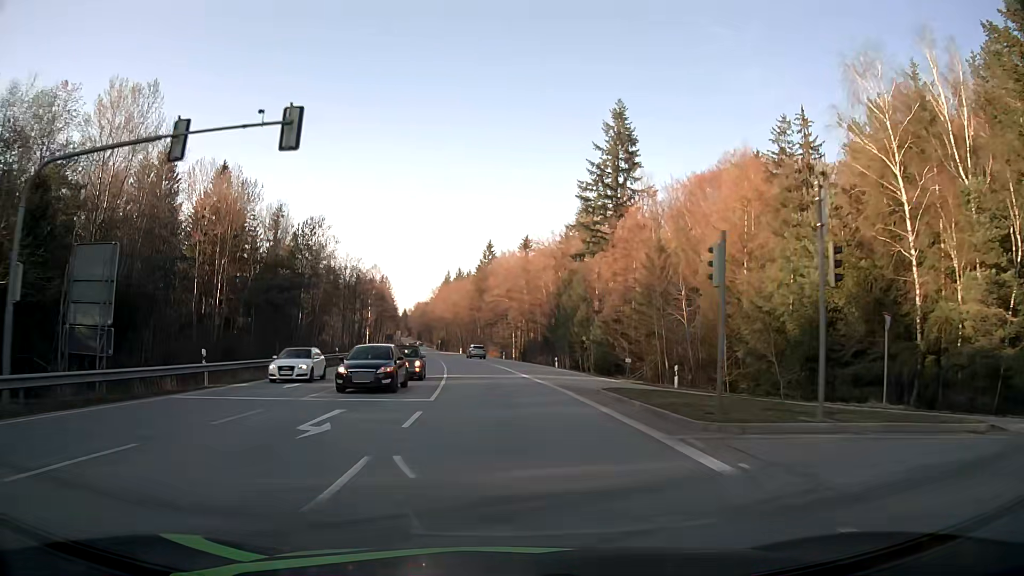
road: secondary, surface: asphalt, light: Day
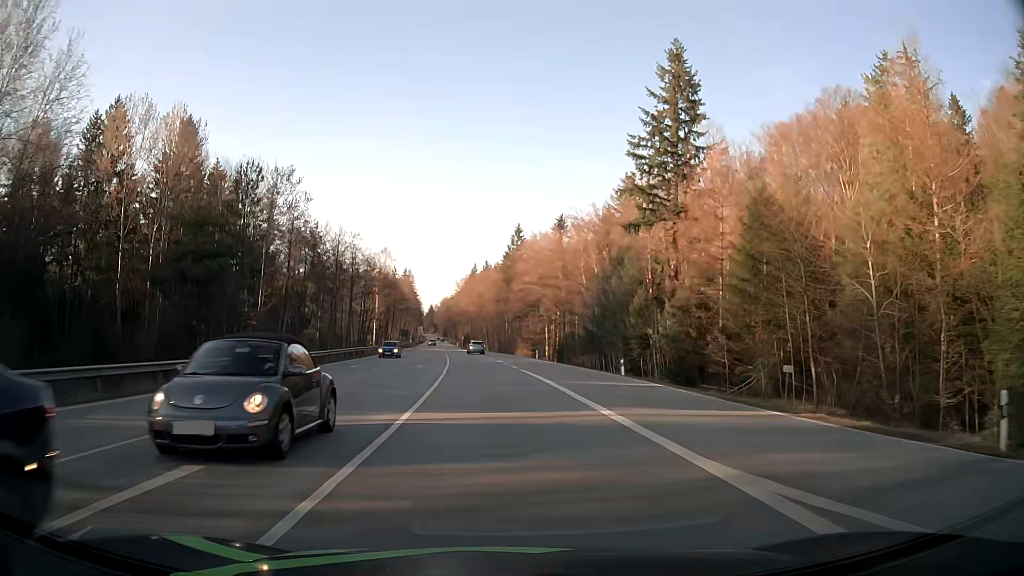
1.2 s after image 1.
(-0.5, +20.5) m; -2°
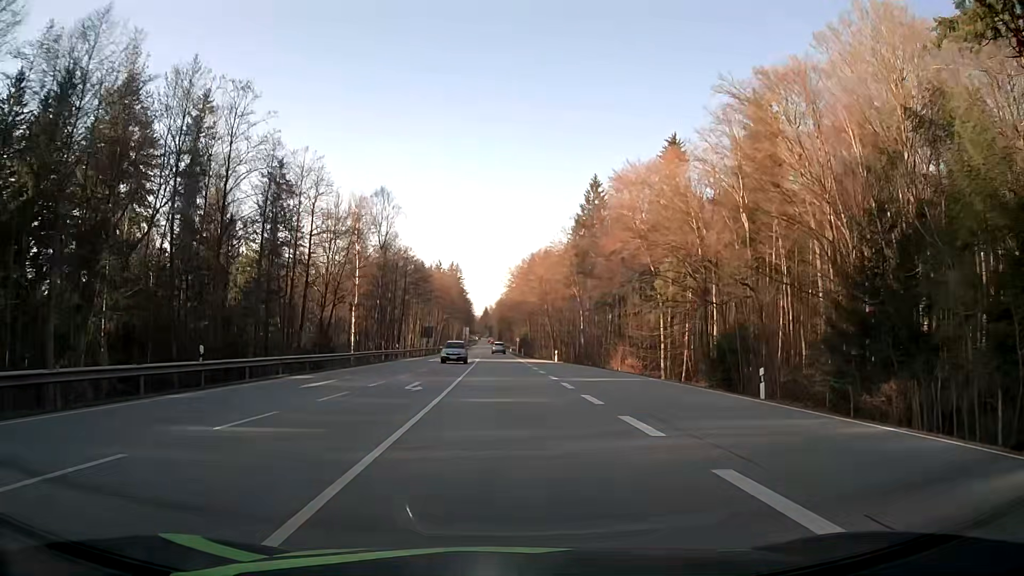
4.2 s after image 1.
(-2.7, +52.4) m; -5°
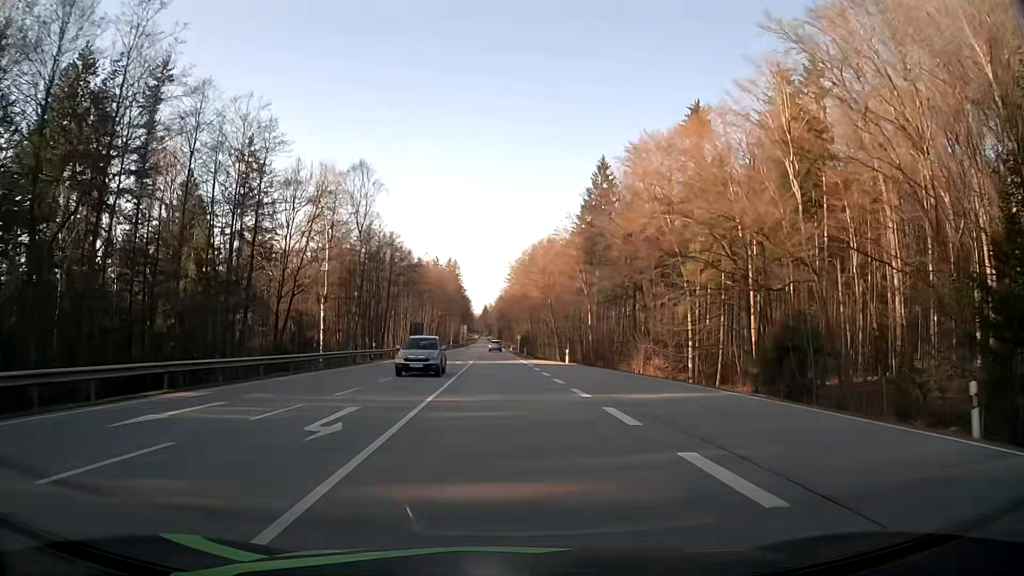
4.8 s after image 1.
(0.0, +10.8) m; 0°
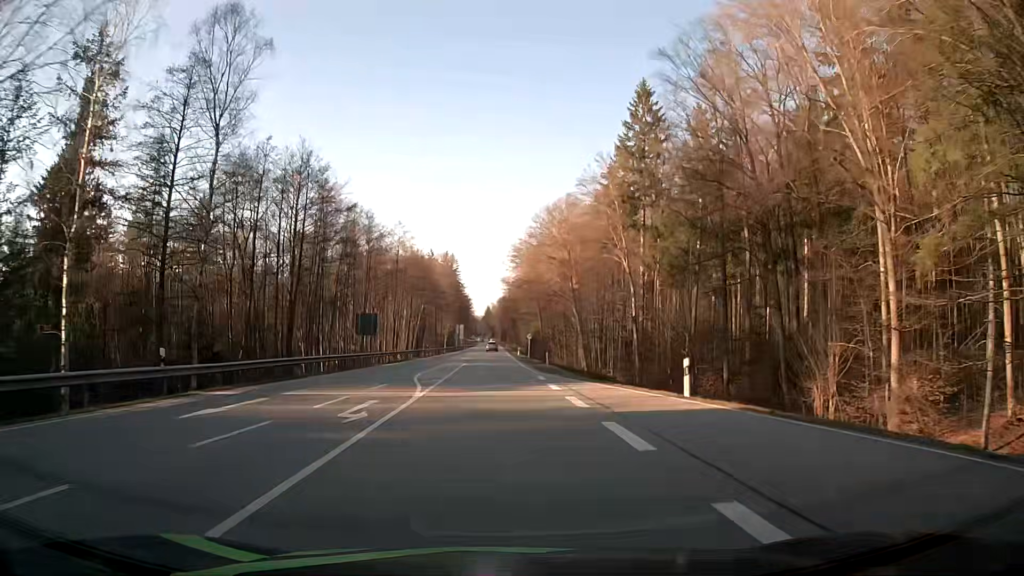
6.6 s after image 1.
(-0.1, +33.0) m; -1°
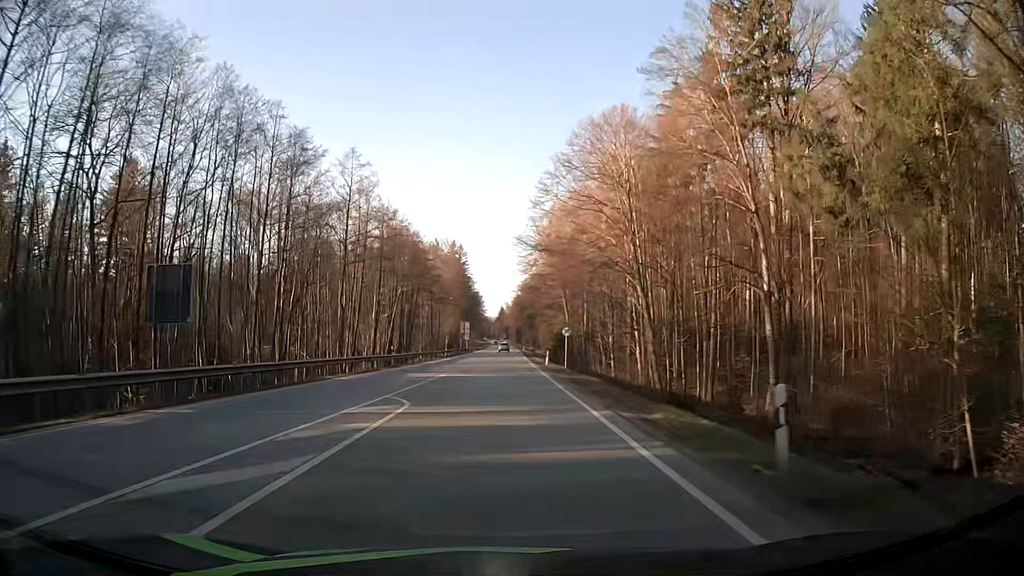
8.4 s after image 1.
(-0.2, +33.6) m; -1°
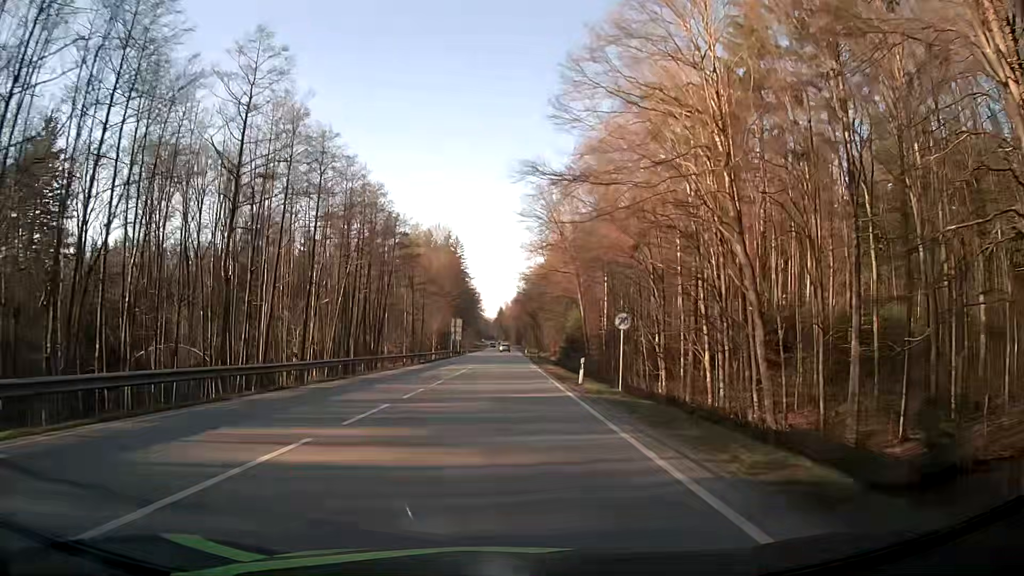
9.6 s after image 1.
(0.0, +22.5) m; 0°
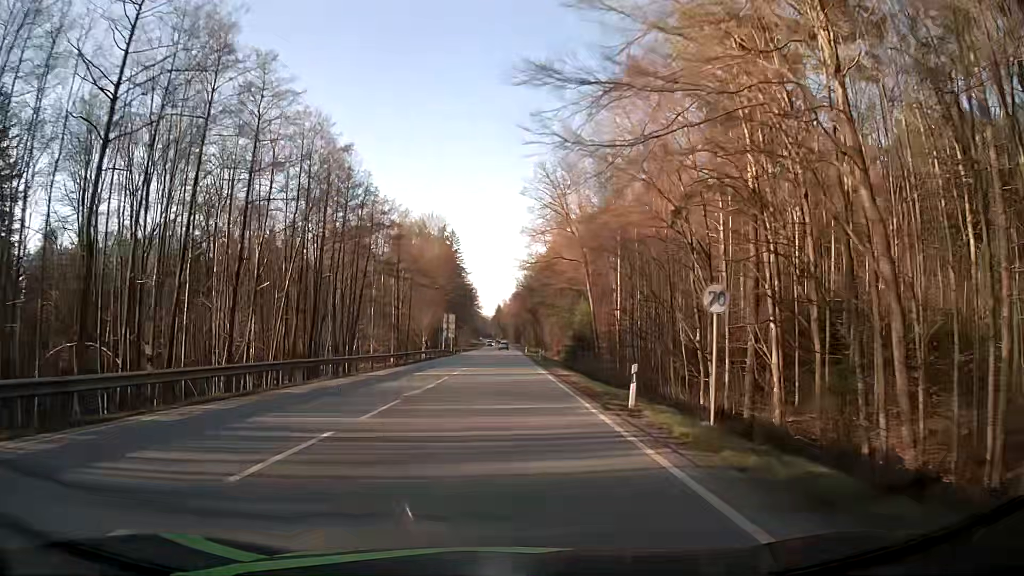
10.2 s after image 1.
(0.0, +11.3) m; 0°
(0, +10) (0, +20) (0, +30) (0, +40) (0, +50) (0, +60) (0, +70) (0, +80) (0, +90) (0, +100) m
